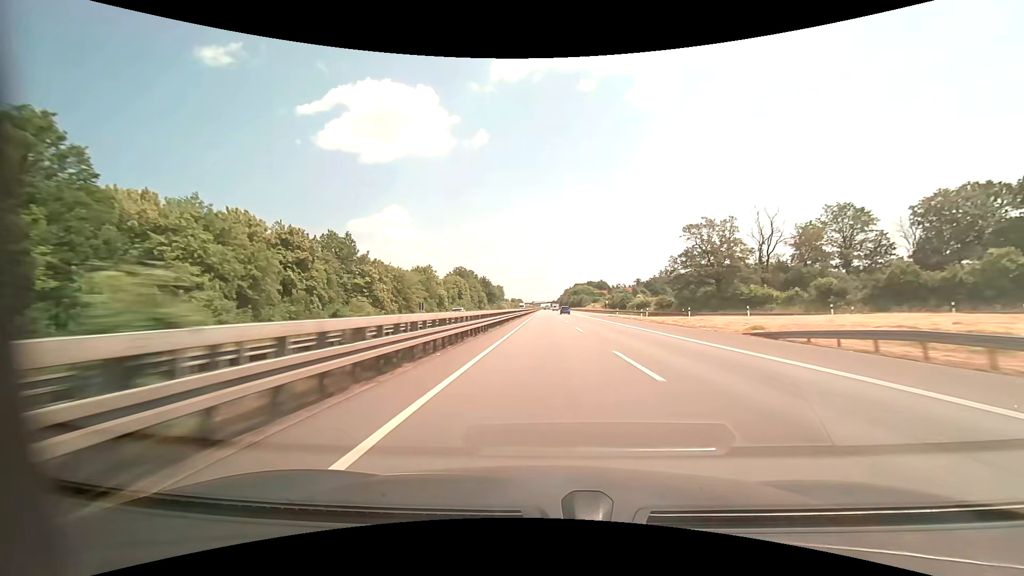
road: motorway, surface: asphalt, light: Day
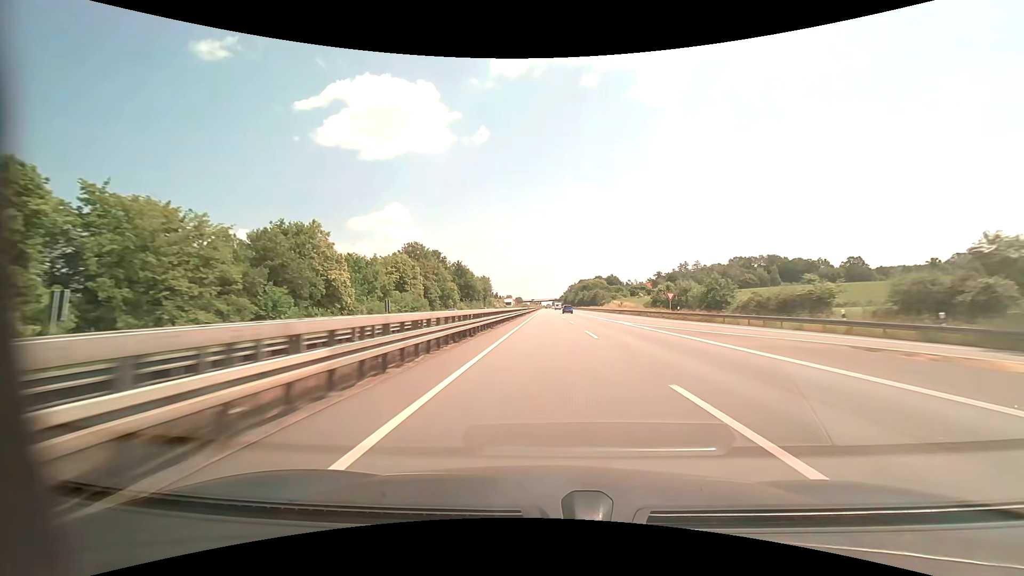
(-0.1, +61.3) m; 0°
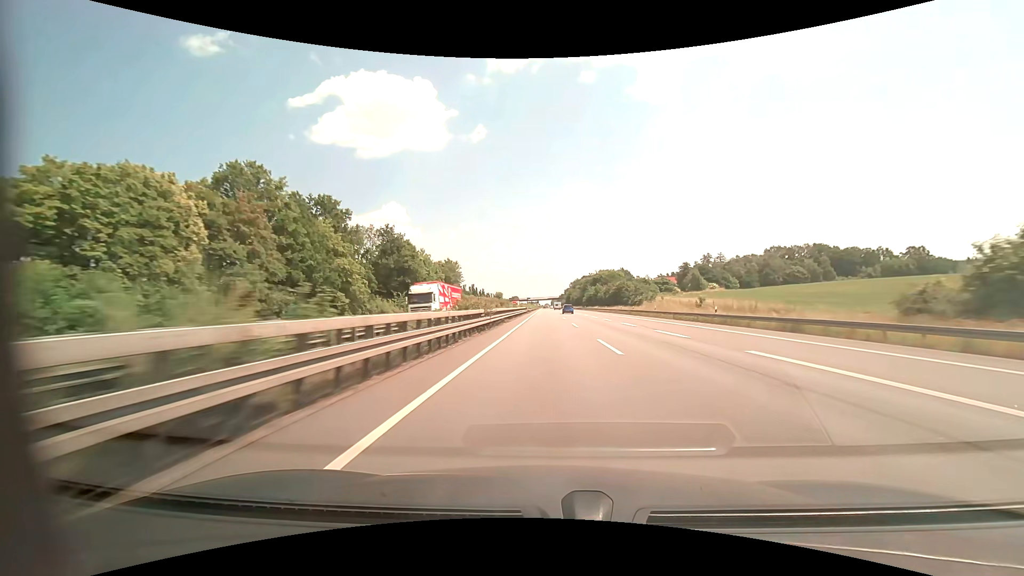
(+0.1, +61.3) m; 0°
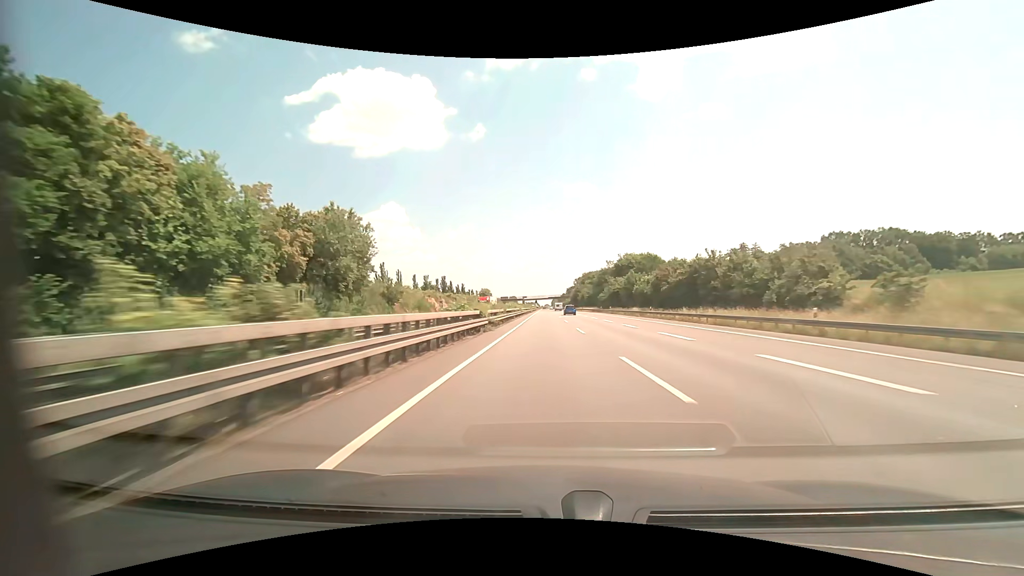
(0.0, +61.4) m; 0°
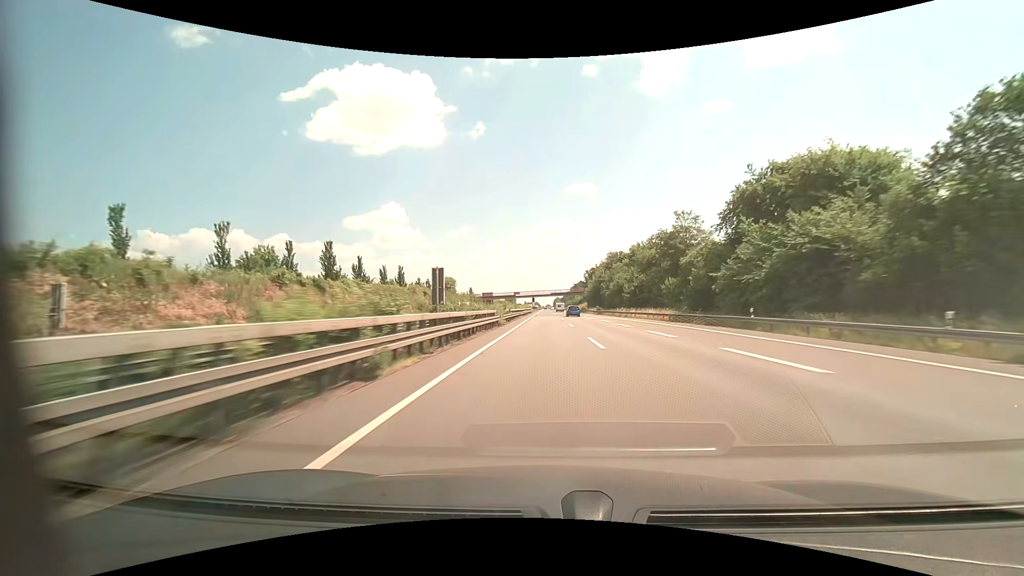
(-0.1, +82.1) m; 0°
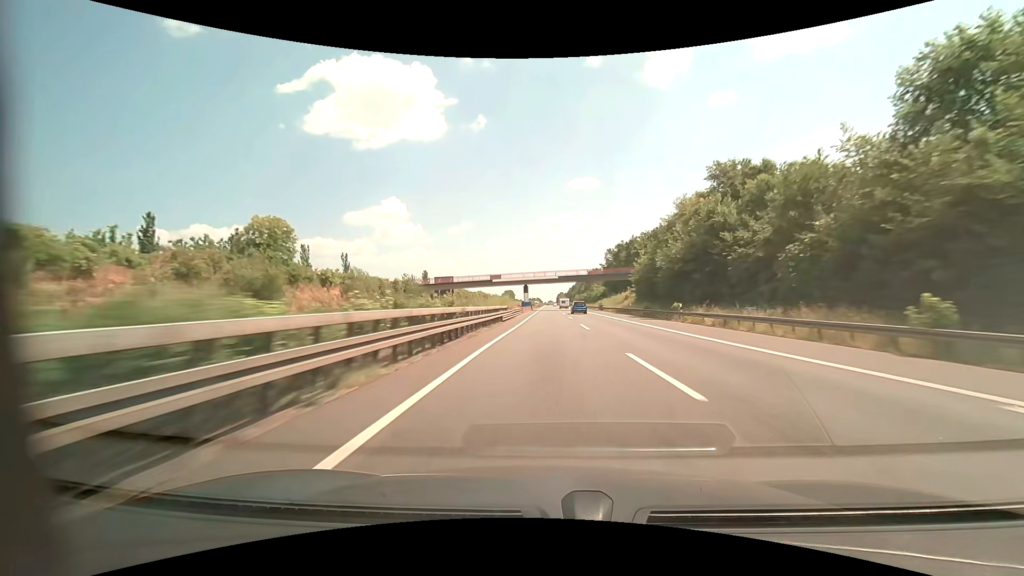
(-0.2, +82.2) m; 0°
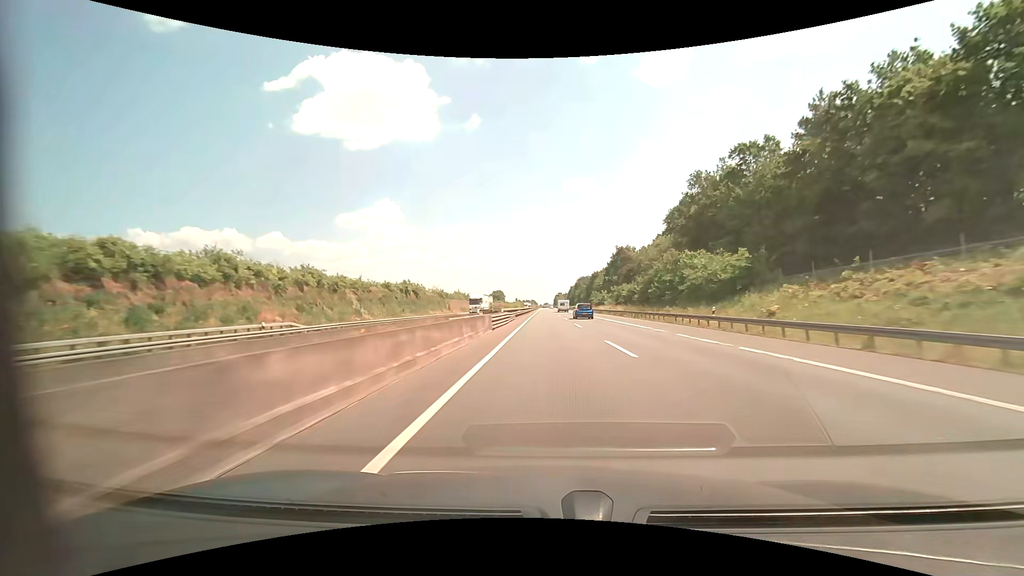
(+0.1, +103.0) m; 0°
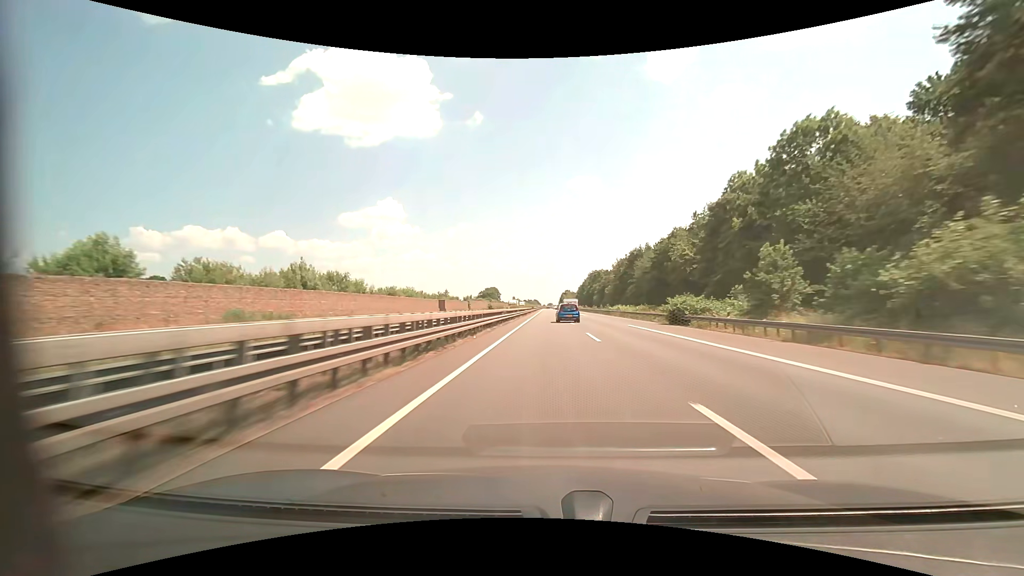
(+0.3, +103.0) m; 0°
(0, +10) (0, +20) (0, +30) (0, +40) (0, +50) (0, +60) (0, +70) (0, +80) (0, +90) (0, +100) m
